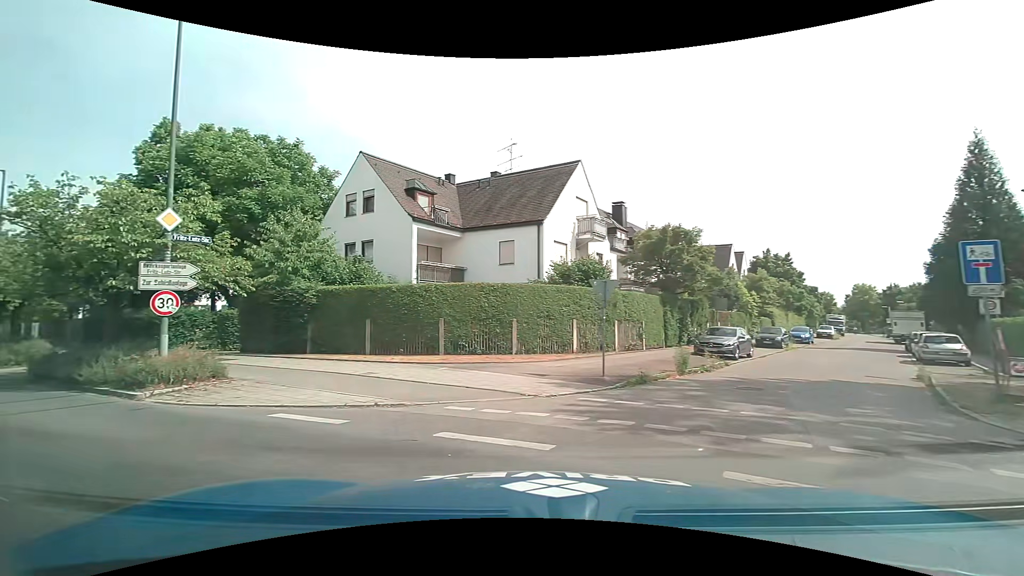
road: residential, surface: asphalt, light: Day
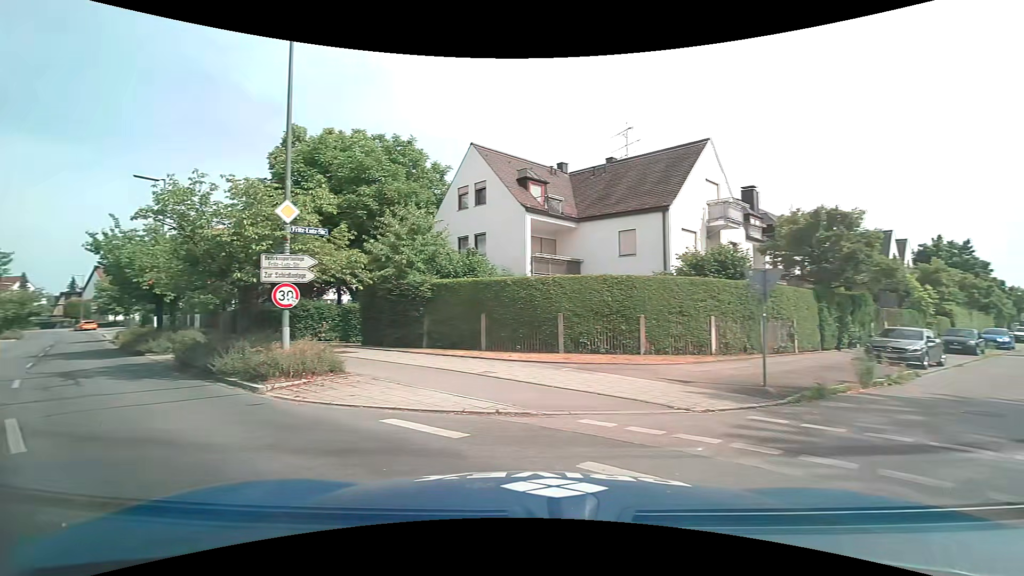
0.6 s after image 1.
(-0.2, +1.6) m; -14°
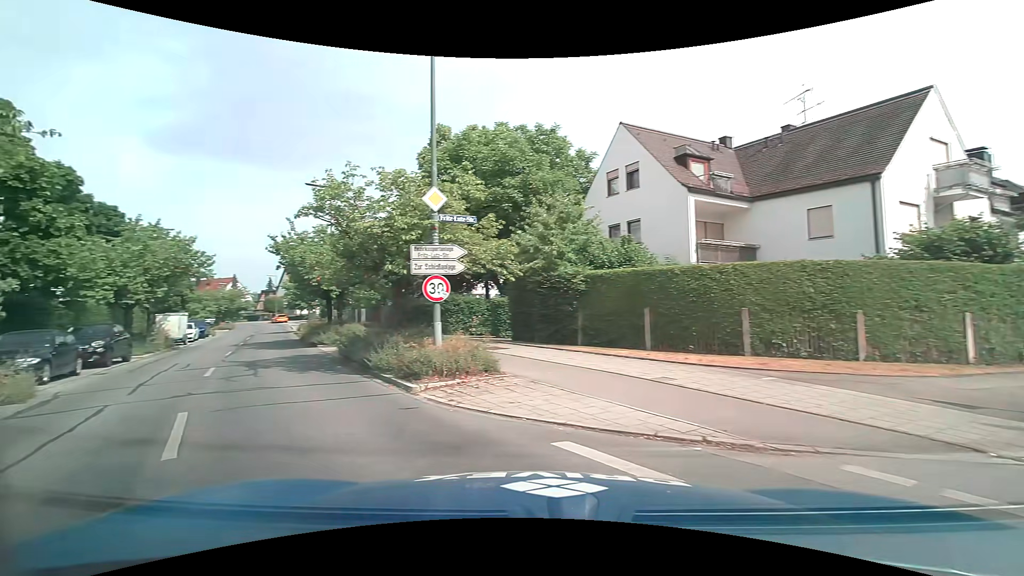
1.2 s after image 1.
(-0.2, +1.8) m; -14°
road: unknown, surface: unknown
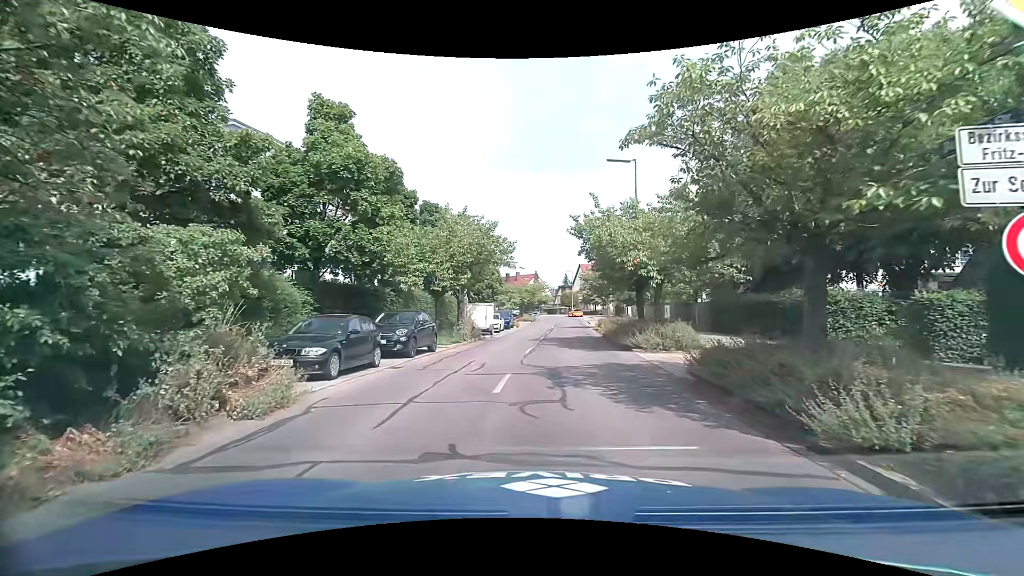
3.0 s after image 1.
(-2.5, +6.1) m; -34°
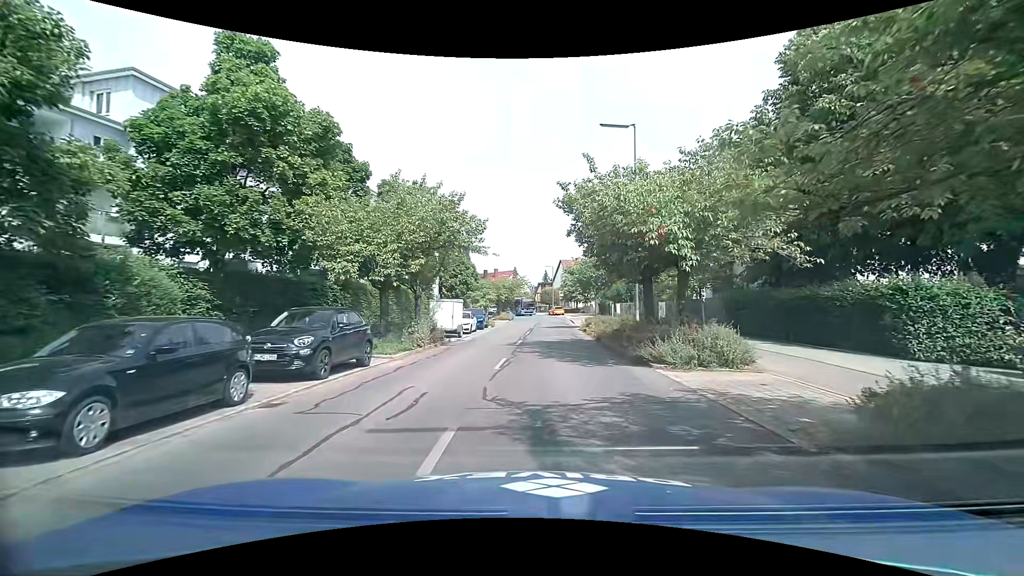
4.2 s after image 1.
(0.0, +5.6) m; +2°
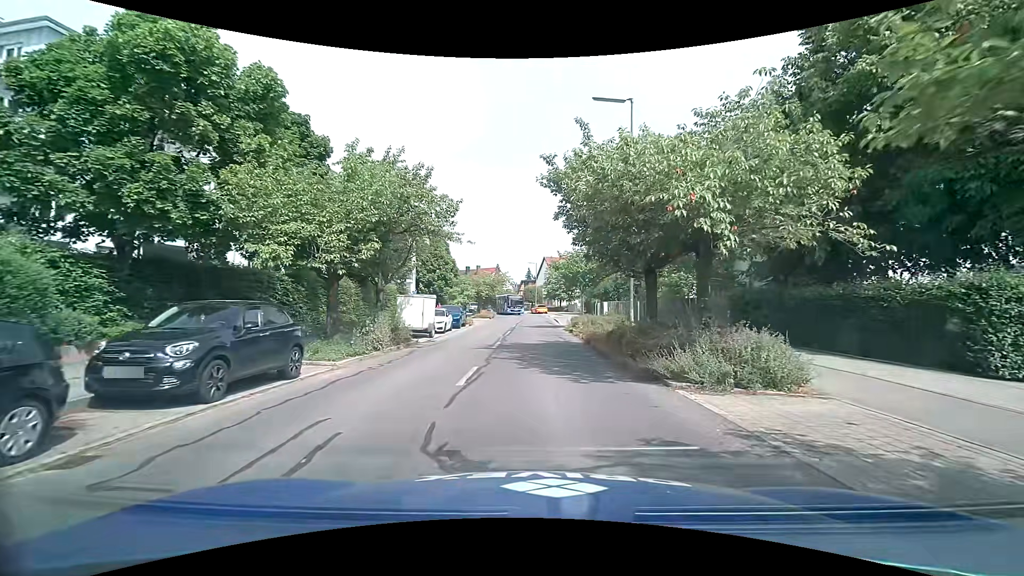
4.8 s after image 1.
(0.0, +3.0) m; +2°
